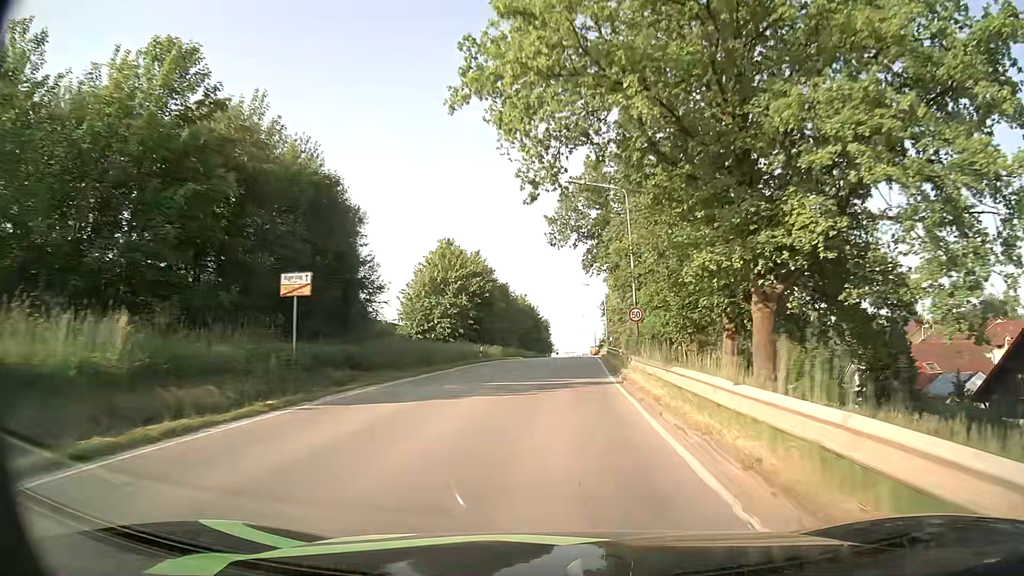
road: tertiary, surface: asphalt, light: Day
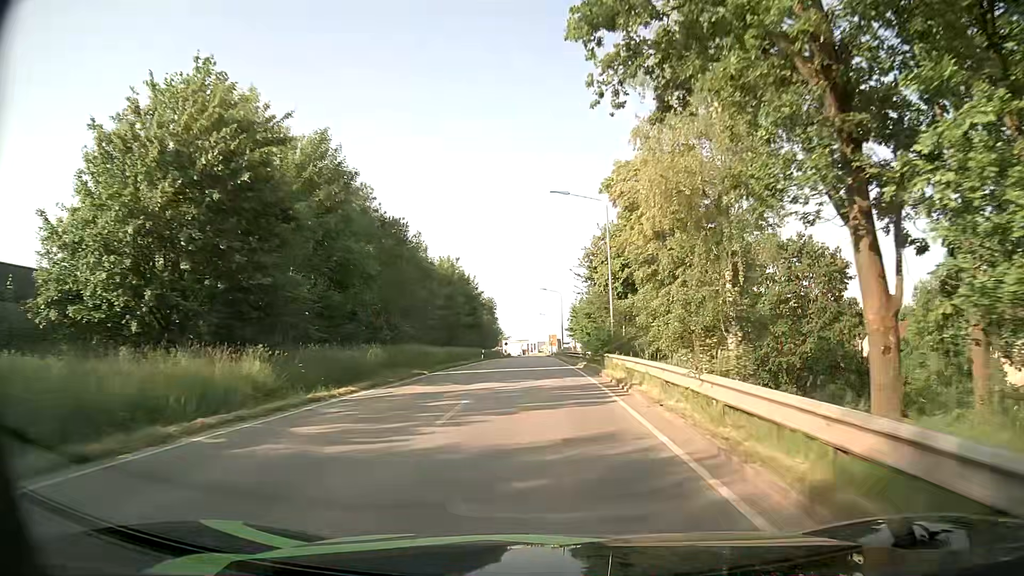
(+1.5, +43.3) m; +4°
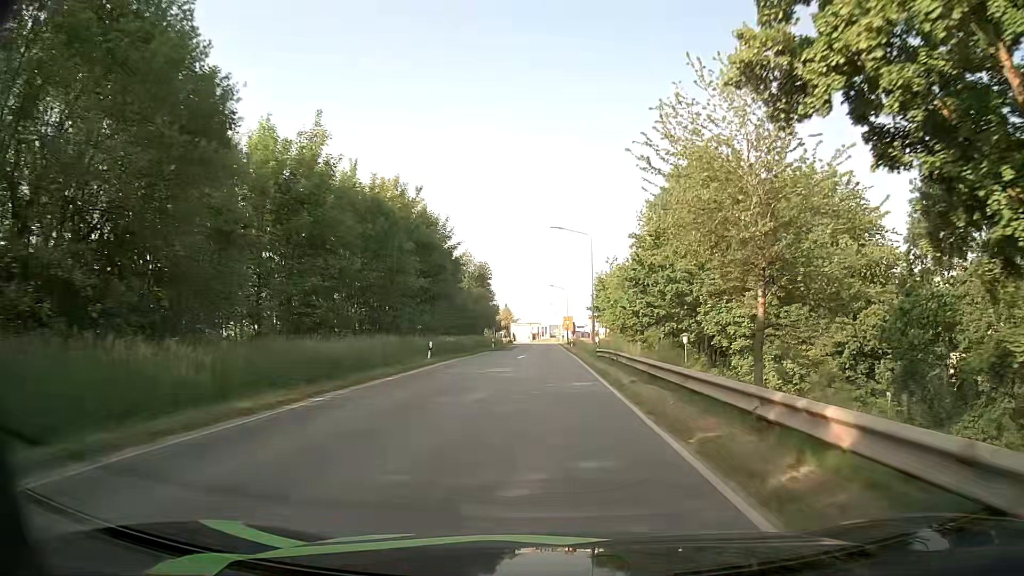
(-0.7, +34.3) m; -2°
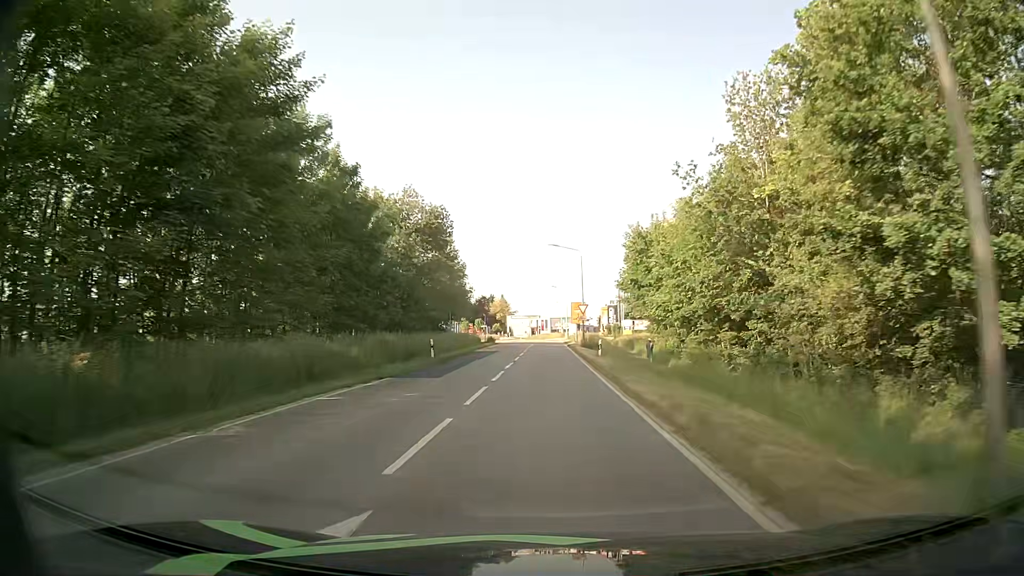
(0.0, +35.9) m; 0°
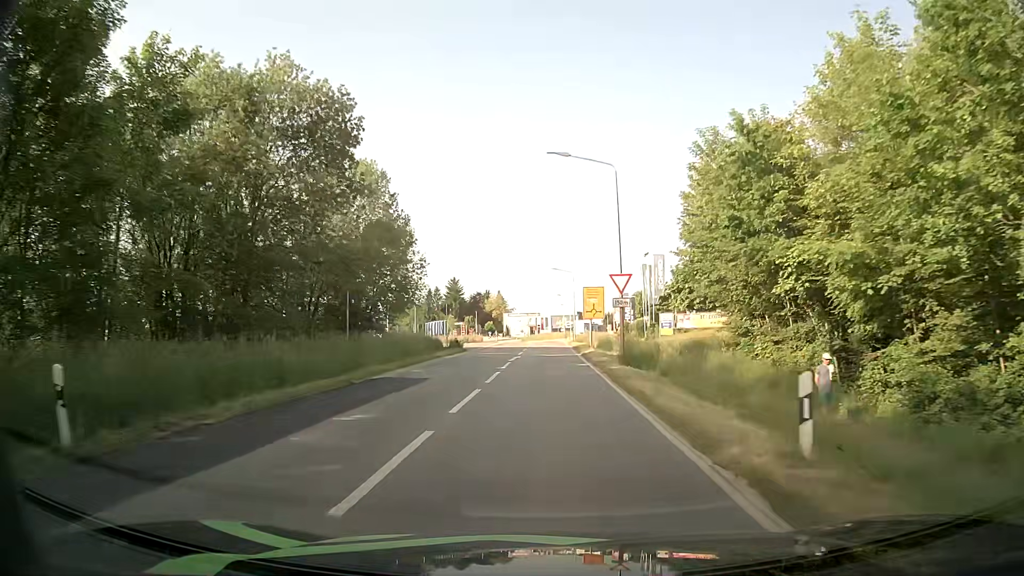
(0.0, +25.5) m; 0°
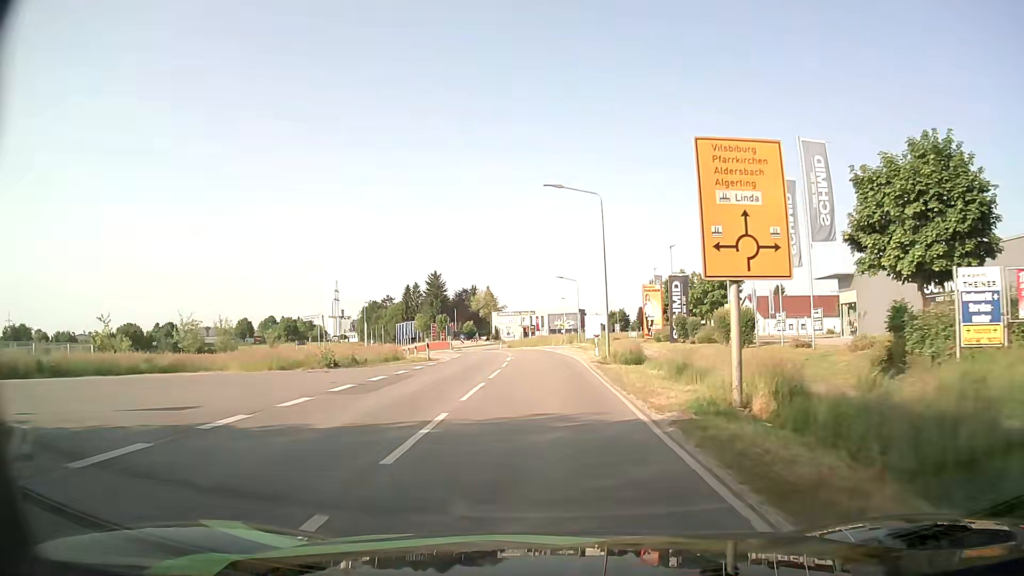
(+0.1, +40.2) m; +1°
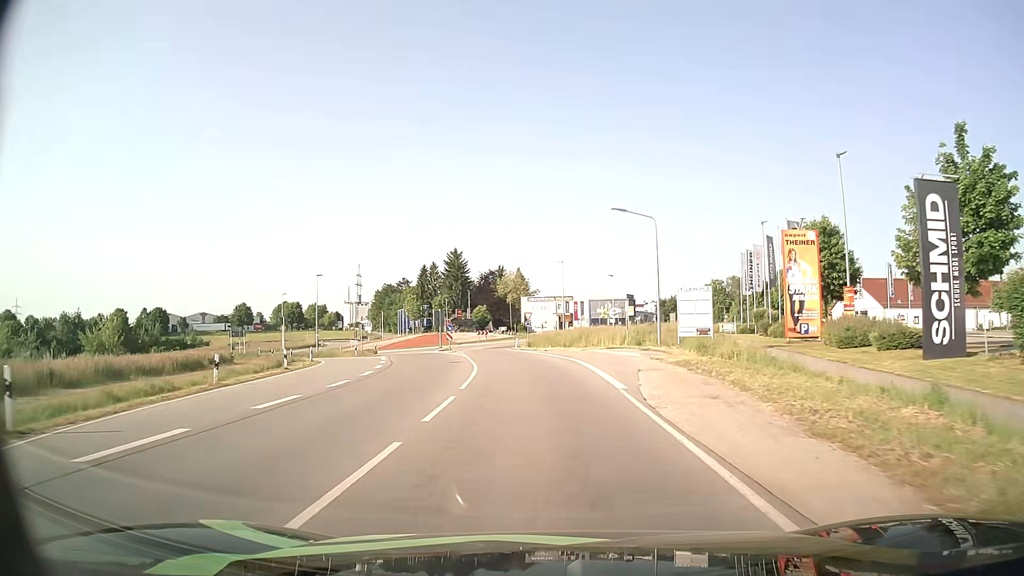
(-0.6, +38.7) m; -4°
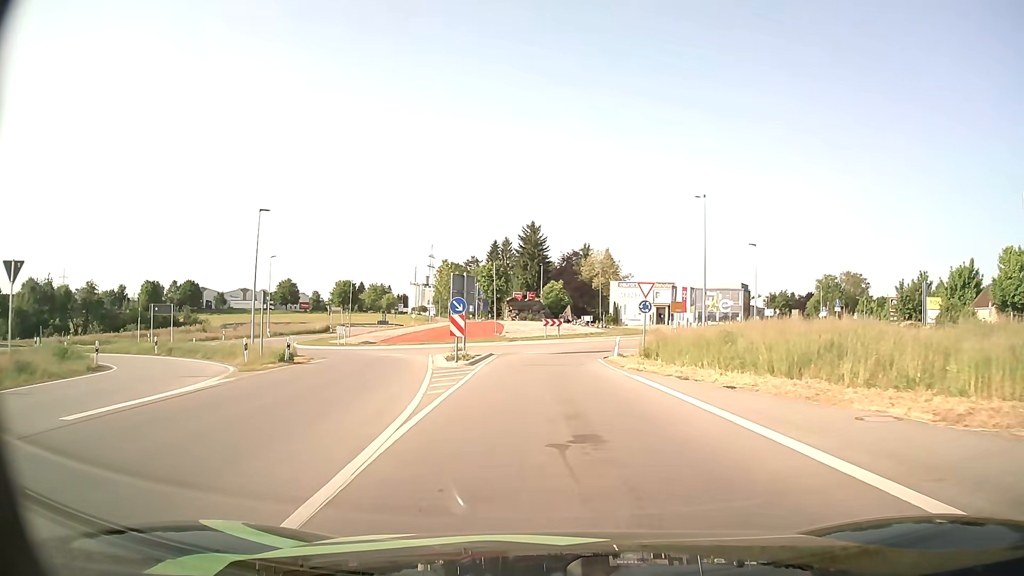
(-2.2, +34.8) m; -7°
(0, +10) (-1, +20) (0, +30) (+3, +40) (+7, +49) (+11, +58) (+15, +67) (+20, +76) (+25, +84) (+31, +92) m
